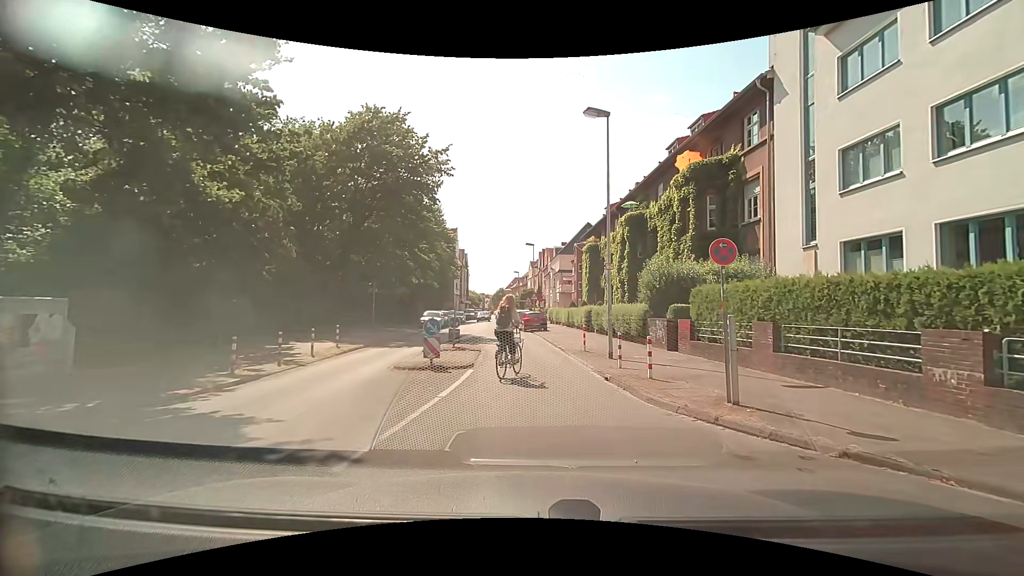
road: residential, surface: asphalt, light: Day
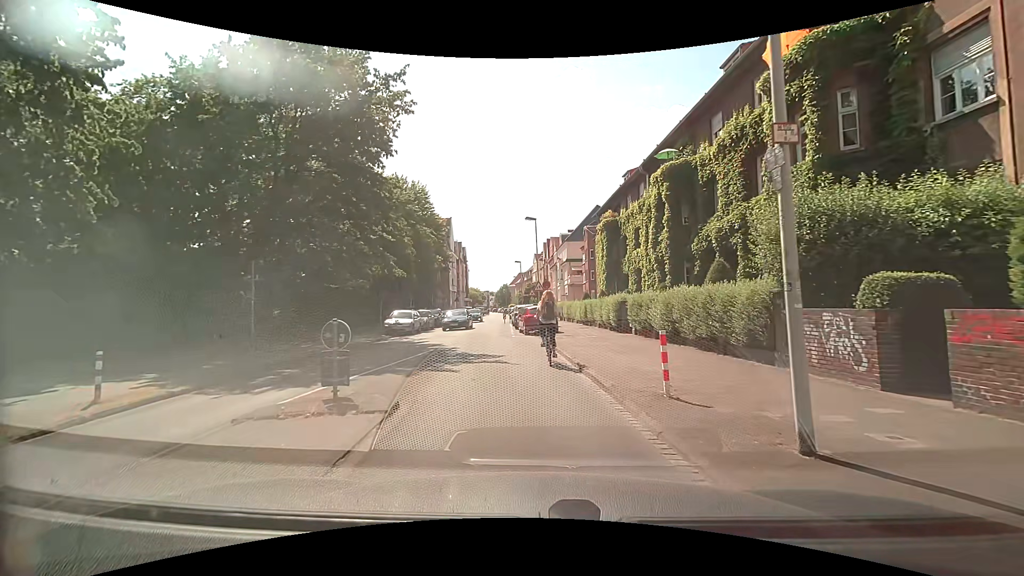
(0.0, +11.1) m; -1°
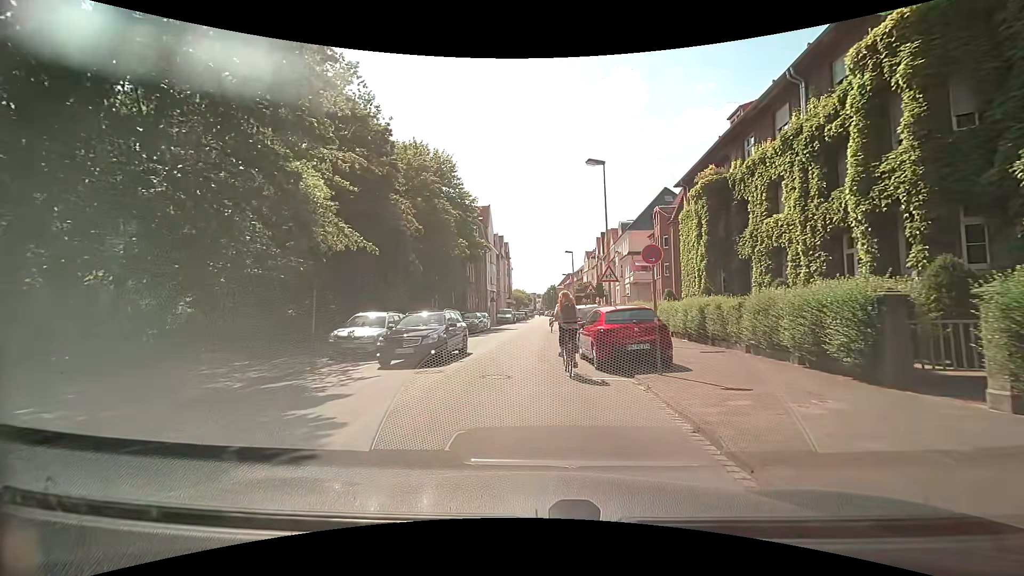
(-0.7, +14.1) m; -4°
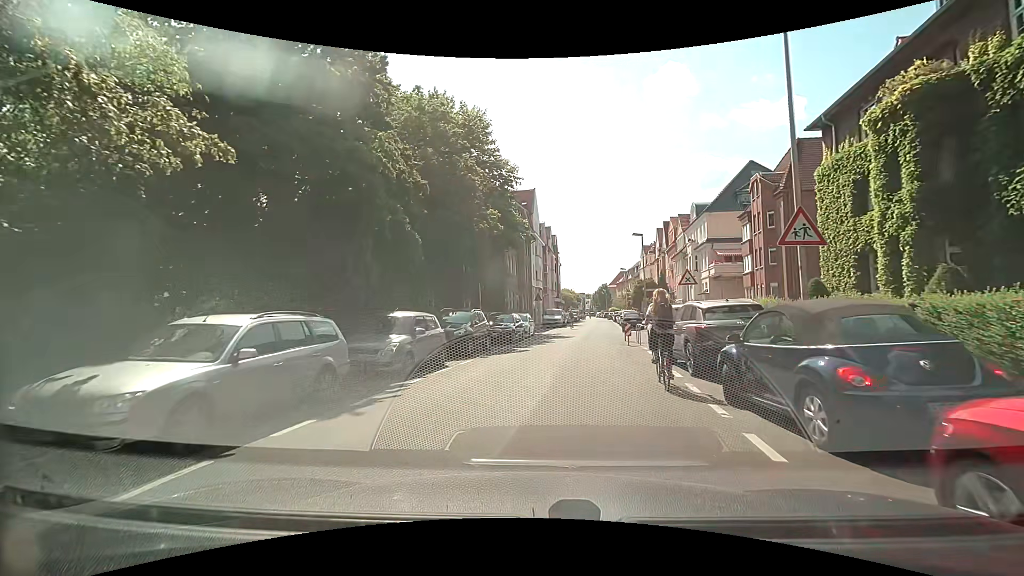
(-0.9, +11.4) m; -7°
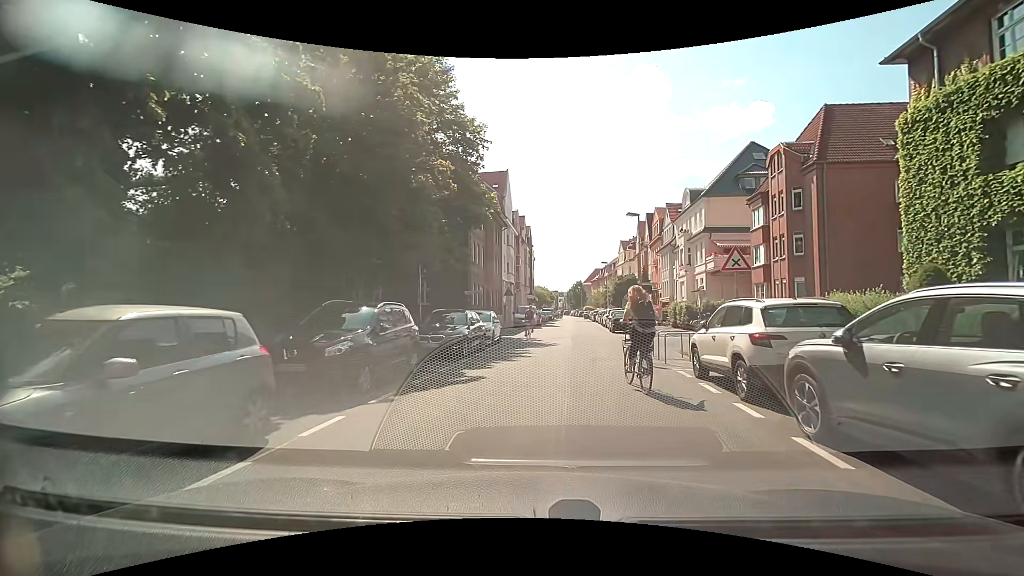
(+0.1, +8.2) m; +3°
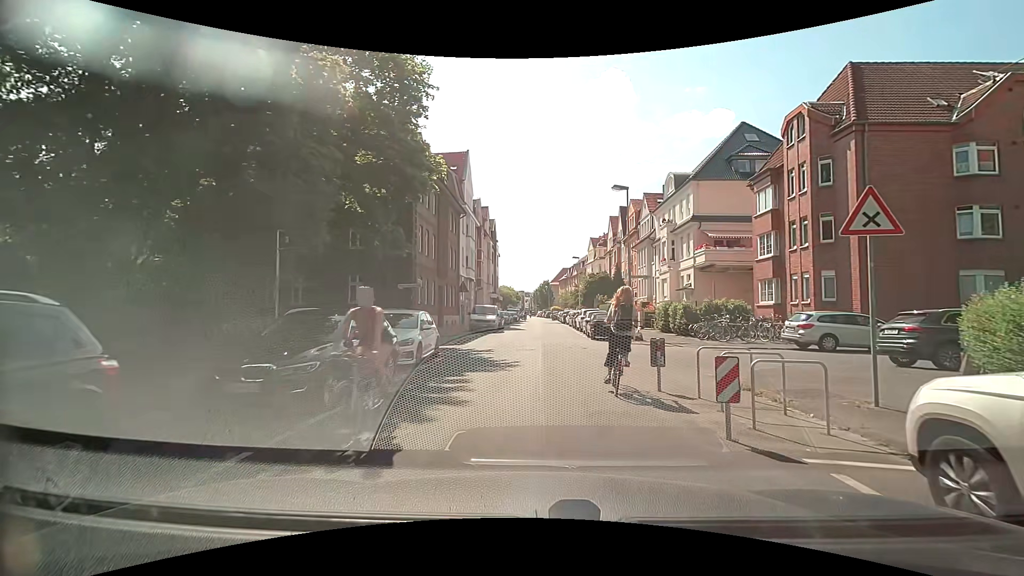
(+0.3, +7.5) m; +4°
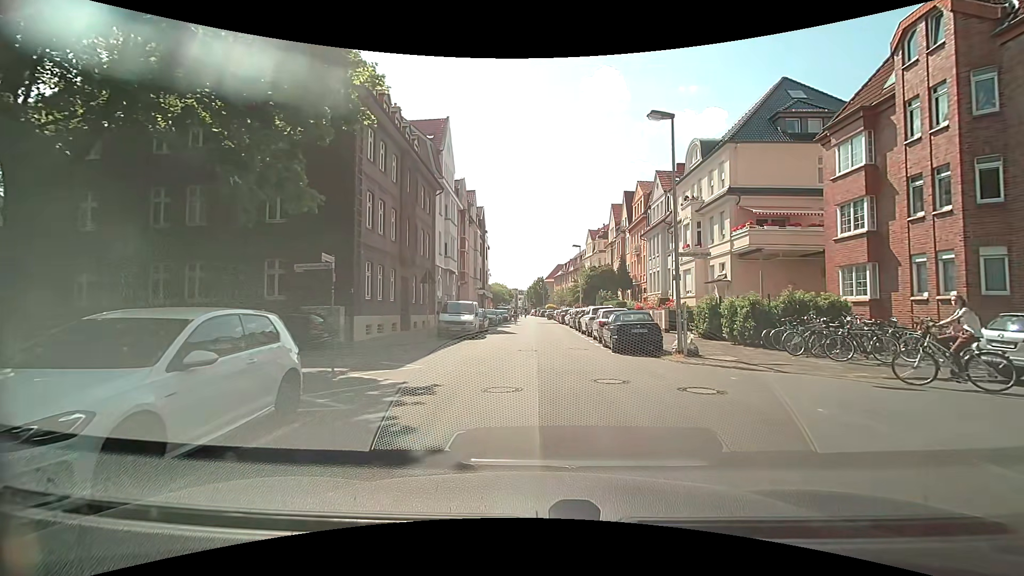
(0.0, +8.9) m; 0°
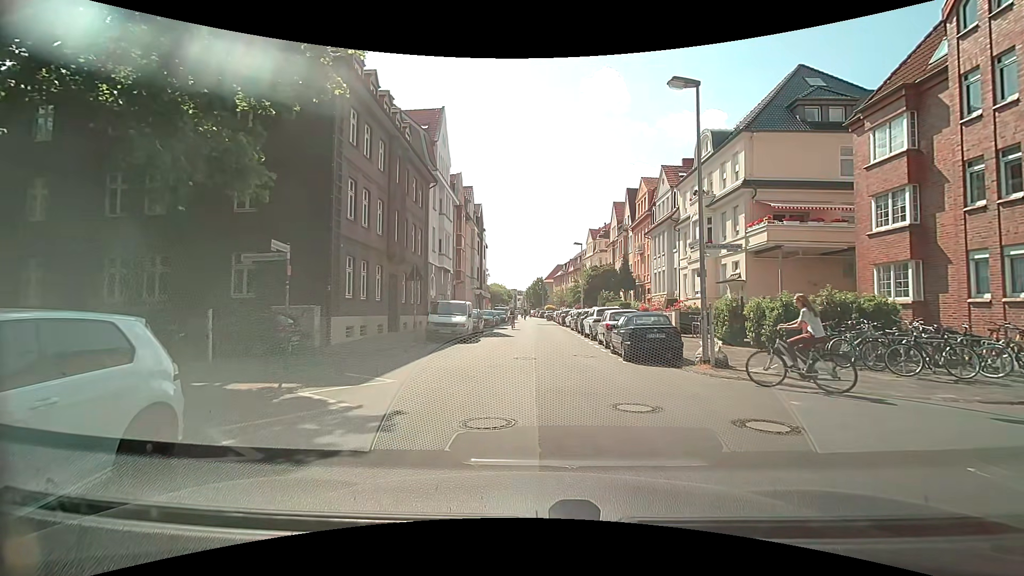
(0.0, +2.2) m; -1°
(0, +10) (+1, +20) (+1, +30) (+2, +40) (+2, +50) (+2, +60) (+2, +70) (+2, +80) (+3, +90) (+3, +100) m
